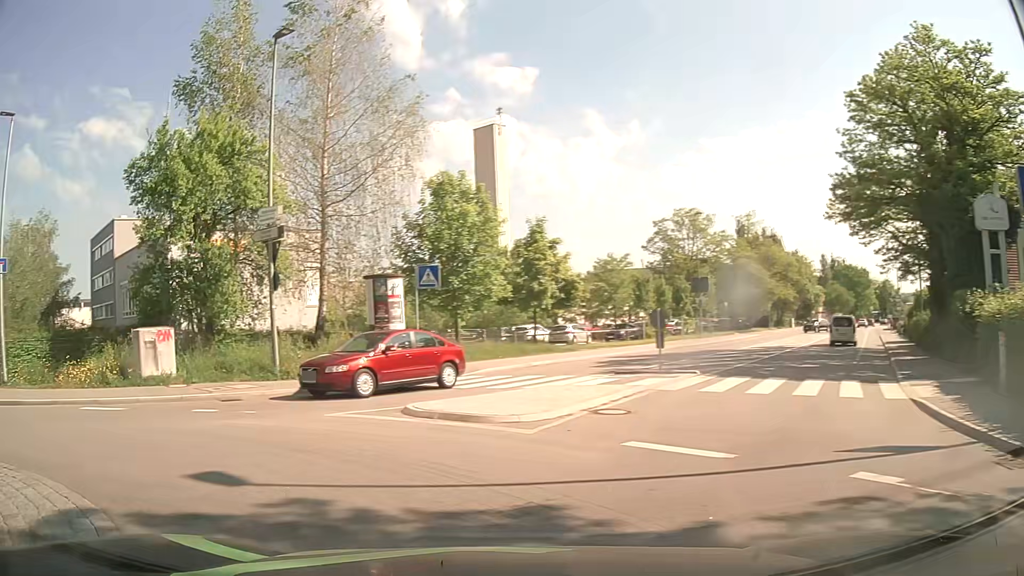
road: residential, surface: asphalt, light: Day
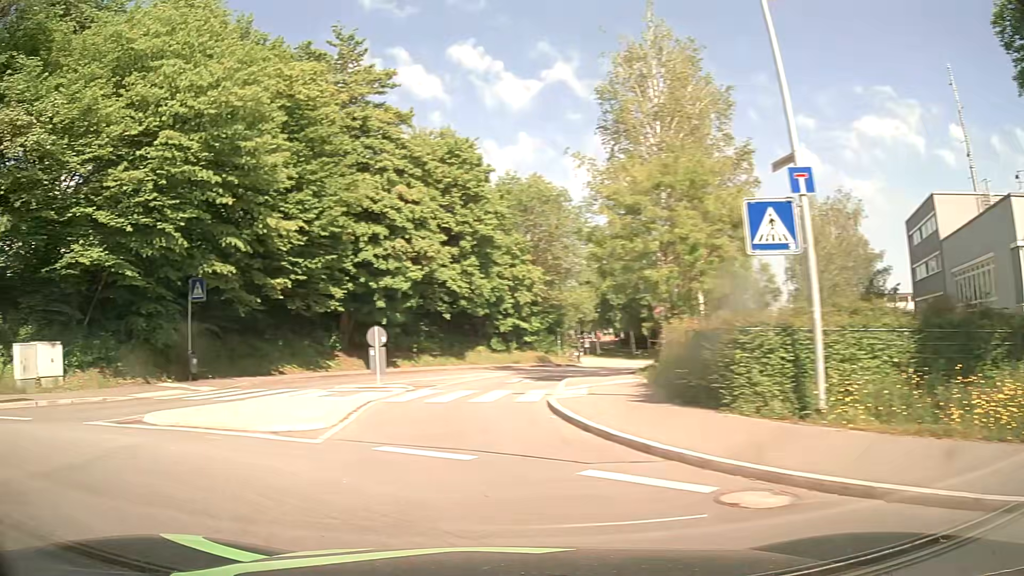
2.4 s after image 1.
(-5.7, +8.7) m; -69°
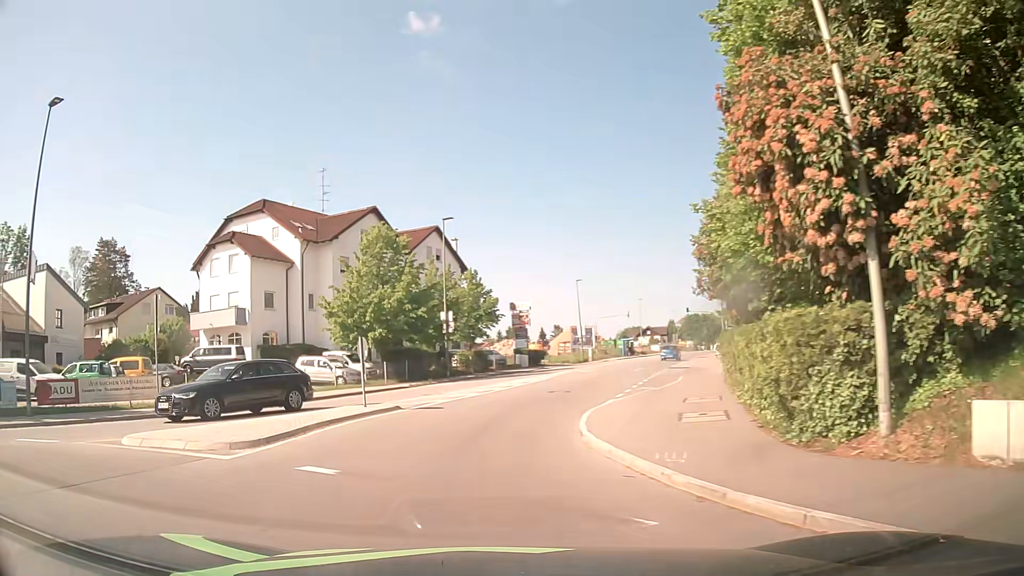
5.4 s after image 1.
(-10.2, +7.9) m; -94°
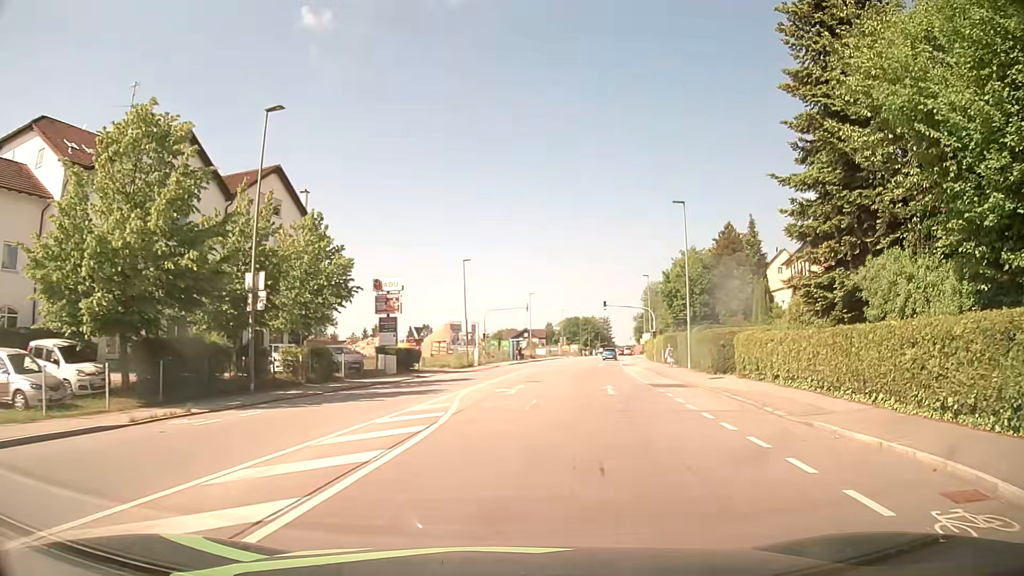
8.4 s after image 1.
(+0.3, +20.3) m; +11°
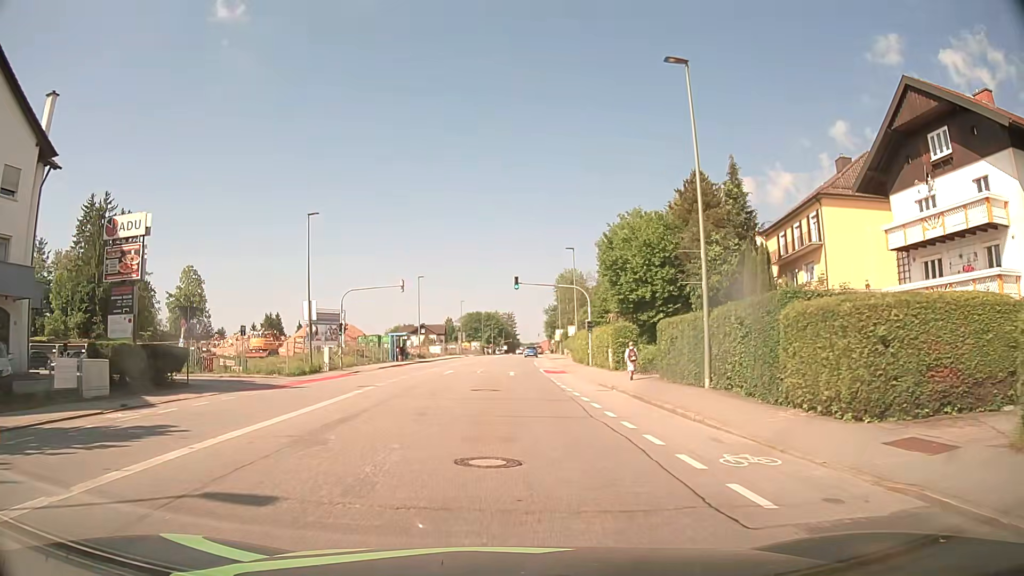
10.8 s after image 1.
(+2.4, +21.8) m; +8°
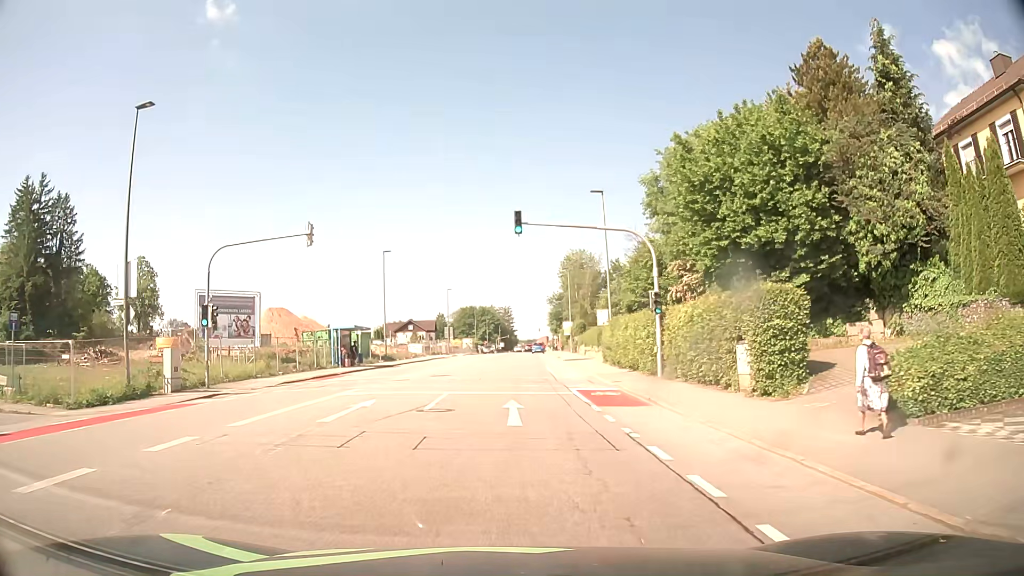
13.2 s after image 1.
(+0.2, +21.7) m; +1°
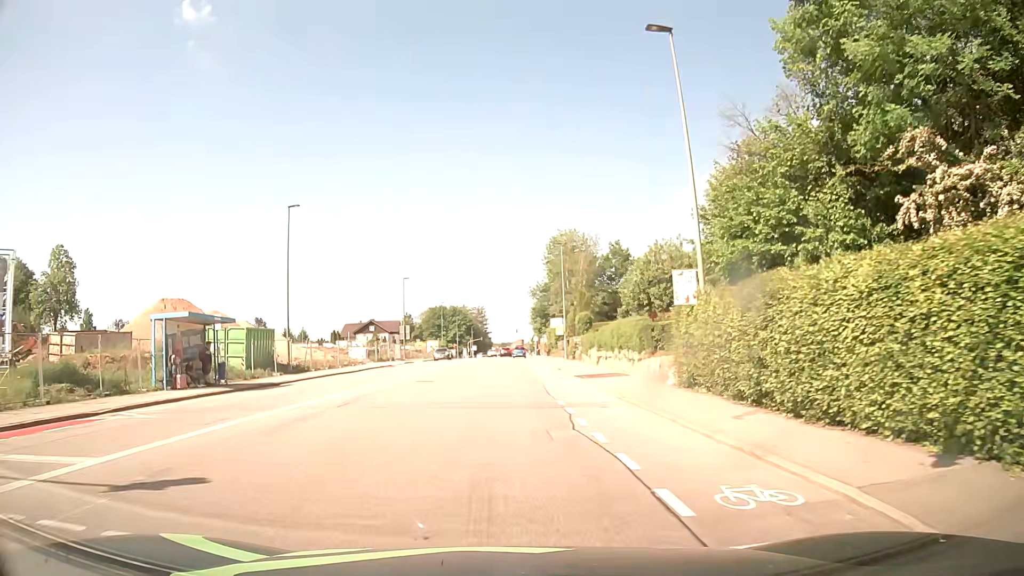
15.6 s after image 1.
(+0.2, +22.6) m; +3°
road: tertiary
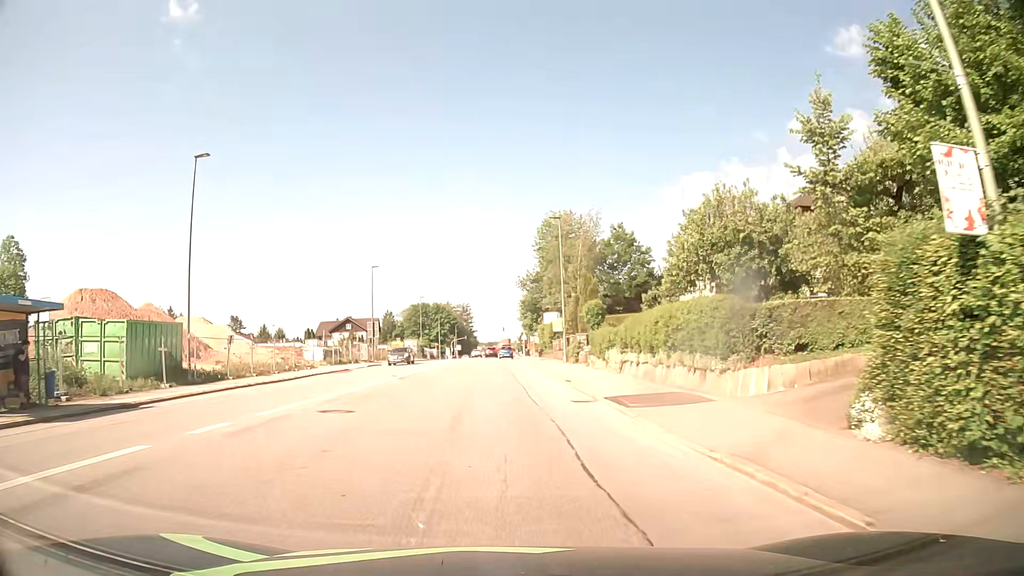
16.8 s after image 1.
(-0.1, +12.0) m; 0°
(0, +10) (0, +20) (0, +30) (0, +40) (0, +50) (0, +60) (0, +70) (-1, +80) (-1, +90) (-1, +100) m
